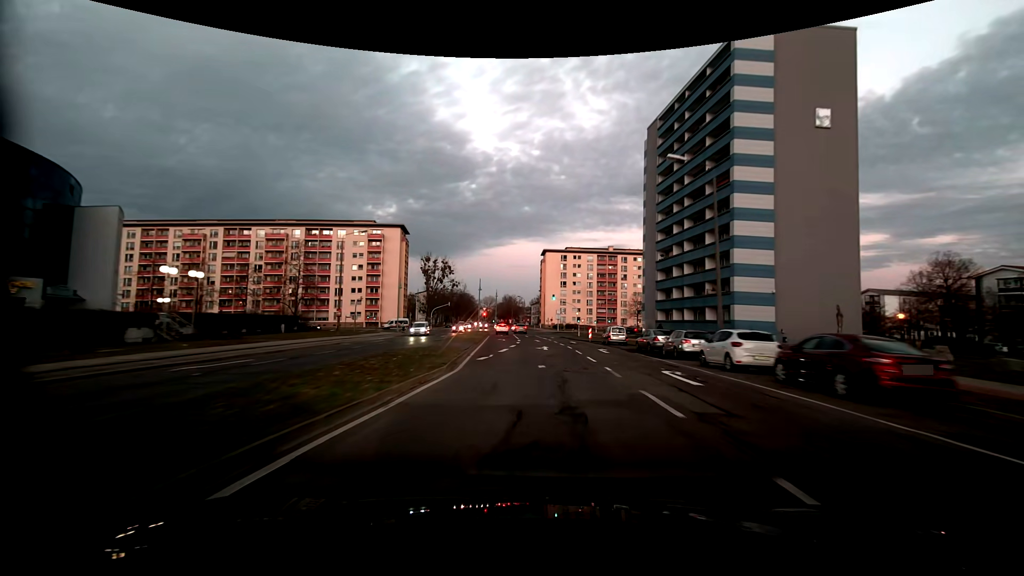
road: tertiary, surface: asphalt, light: Dusk
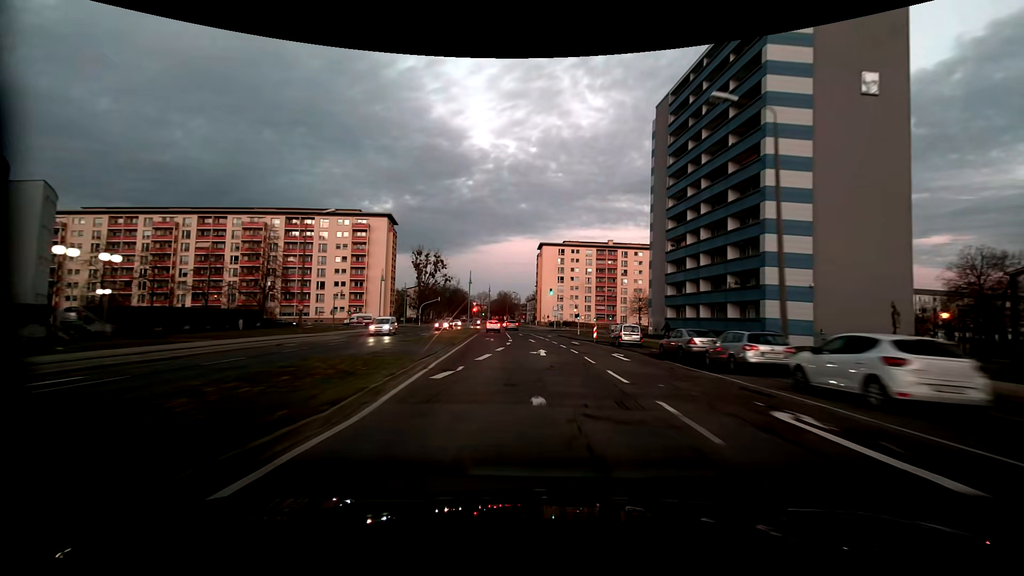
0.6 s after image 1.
(0.0, +7.8) m; +1°
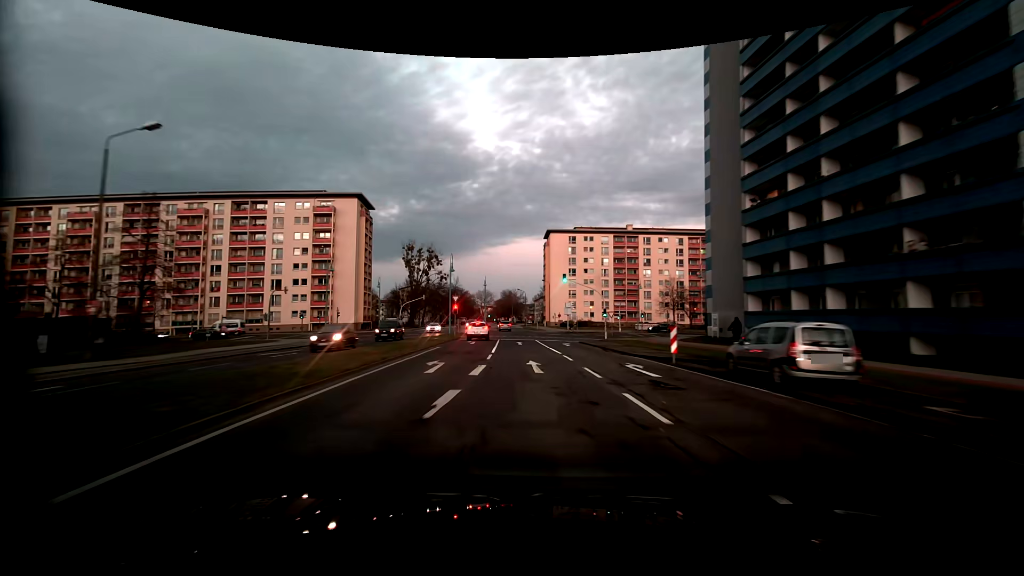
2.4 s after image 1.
(-0.1, +22.6) m; -2°
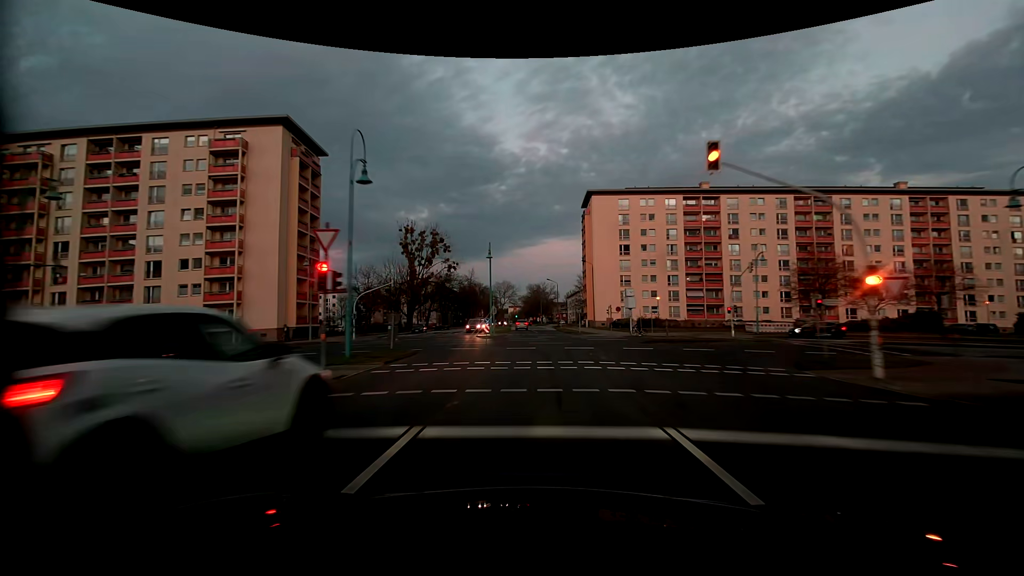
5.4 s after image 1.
(-1.2, +37.9) m; -3°
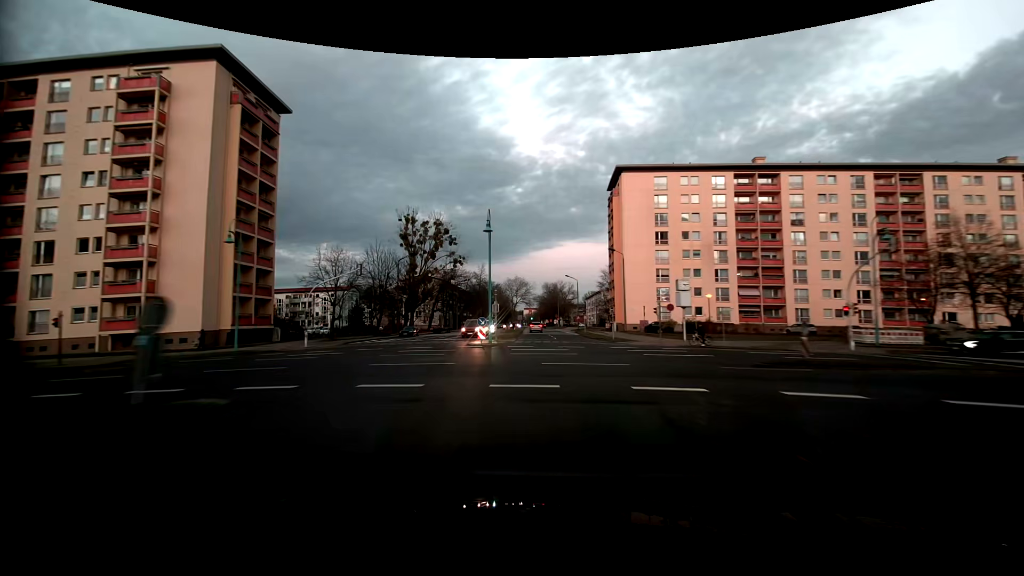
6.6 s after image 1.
(-0.3, +15.7) m; -2°
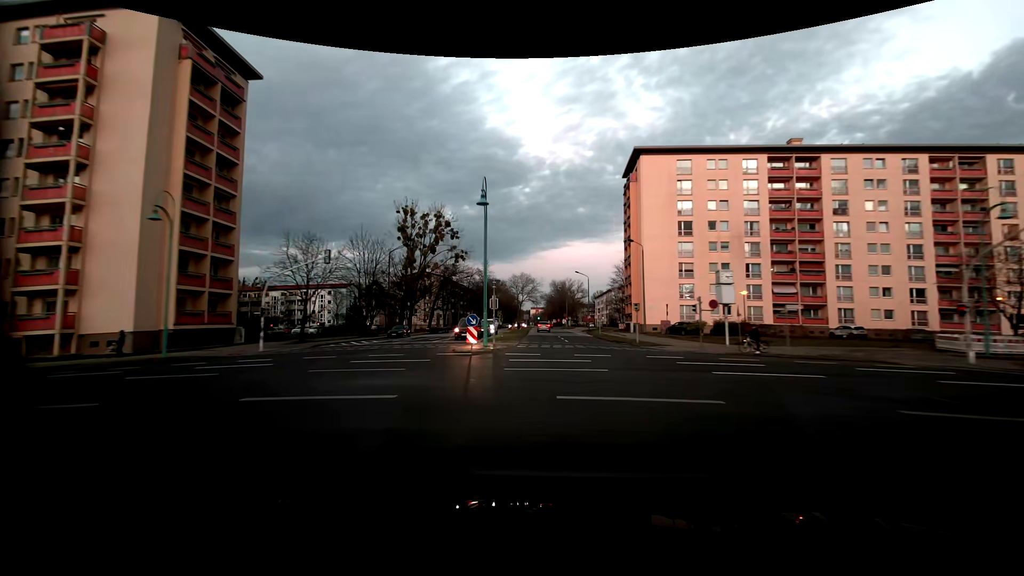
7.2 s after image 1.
(0.0, +8.0) m; 0°
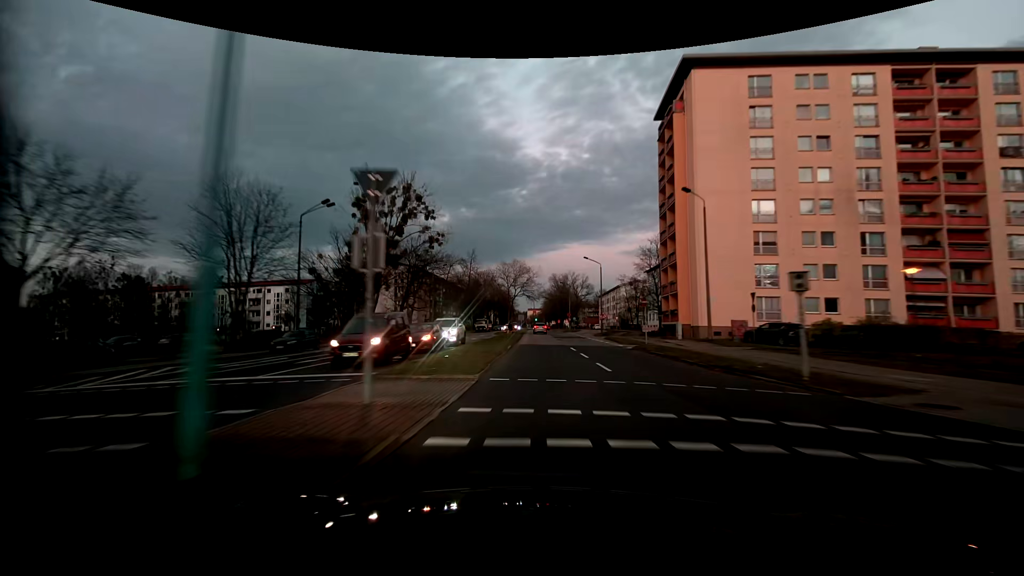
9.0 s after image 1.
(+0.1, +23.9) m; 0°
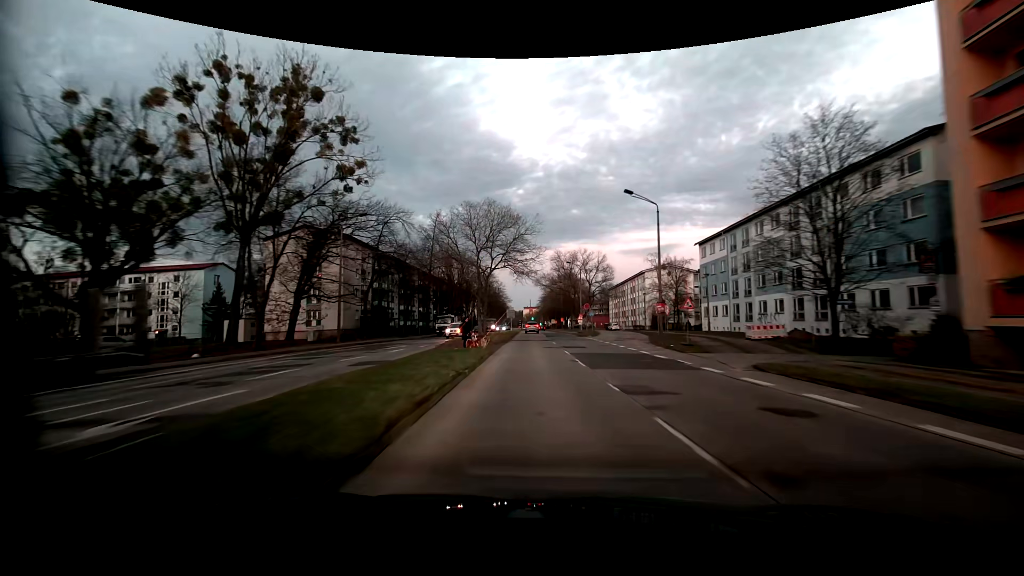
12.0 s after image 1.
(+0.2, +38.0) m; +1°
(0, +10) (0, +20) (0, +30) (-1, +40) (-1, +50) (-1, +60) (-1, +70) (-1, +80) (-2, +90) (-2, +100) m
